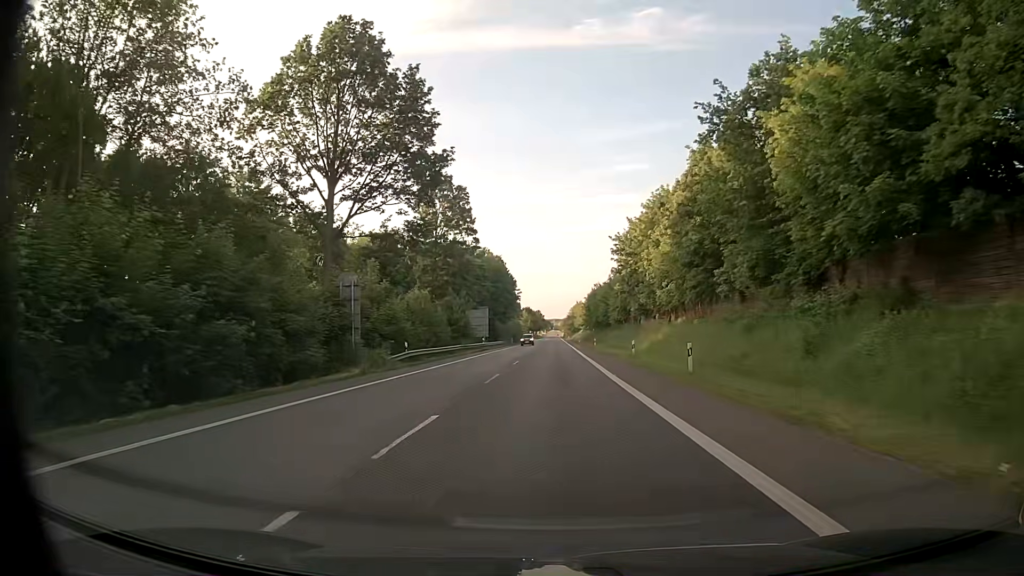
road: primary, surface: asphalt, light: Day
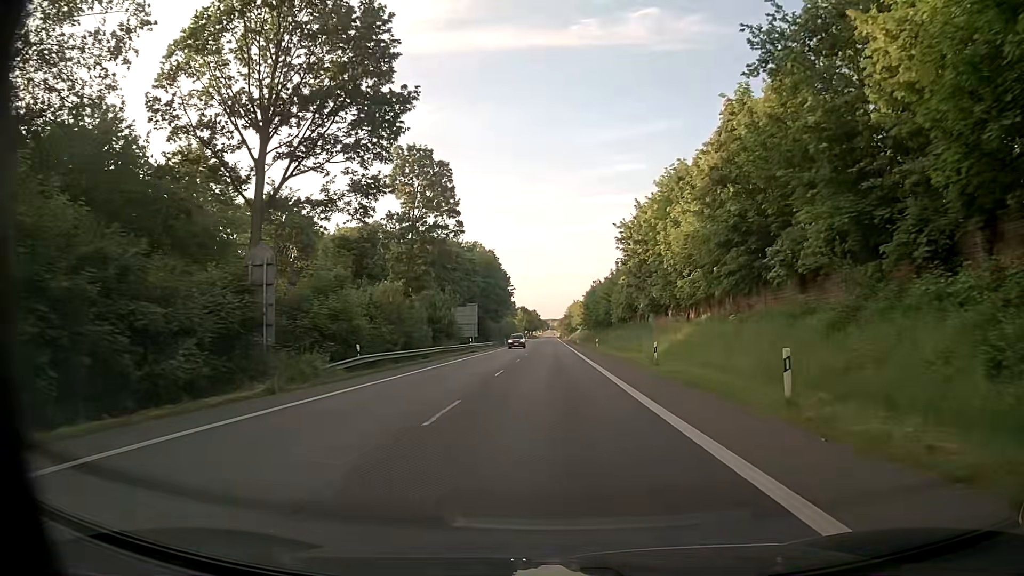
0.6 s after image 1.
(0.0, +9.2) m; 0°
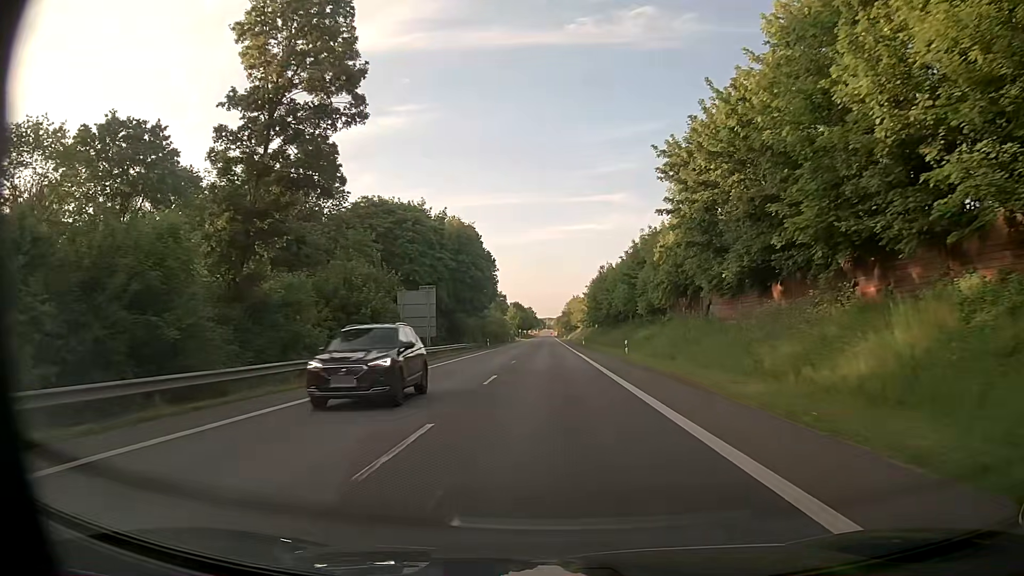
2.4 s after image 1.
(+0.2, +28.3) m; 0°
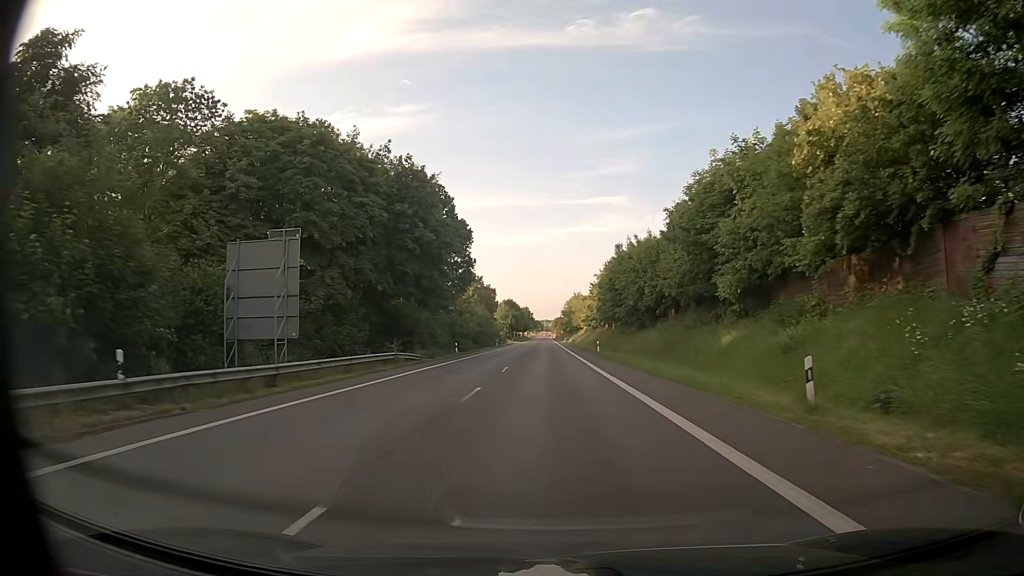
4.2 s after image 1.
(+0.2, +29.5) m; 0°
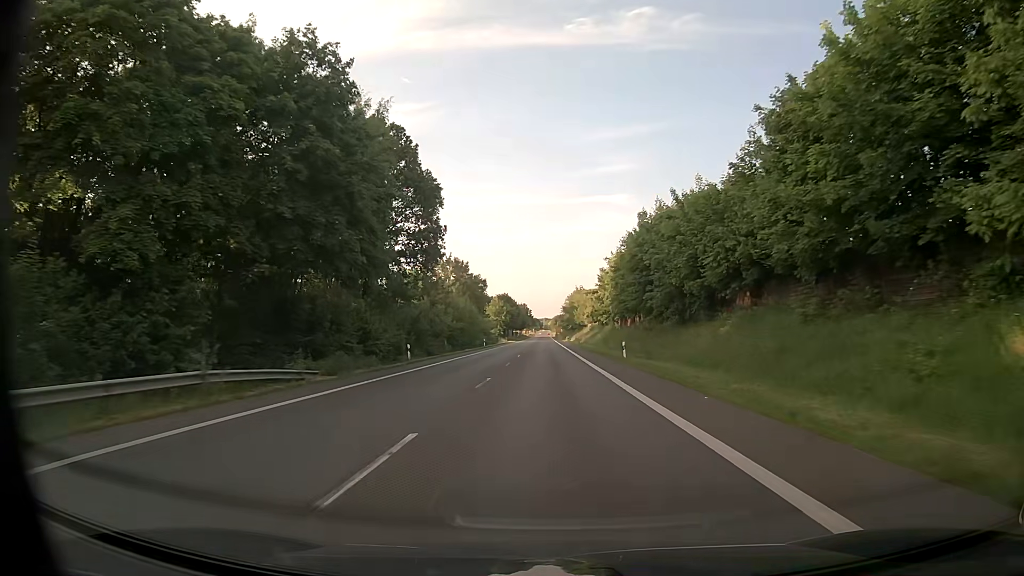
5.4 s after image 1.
(0.0, +20.9) m; 0°
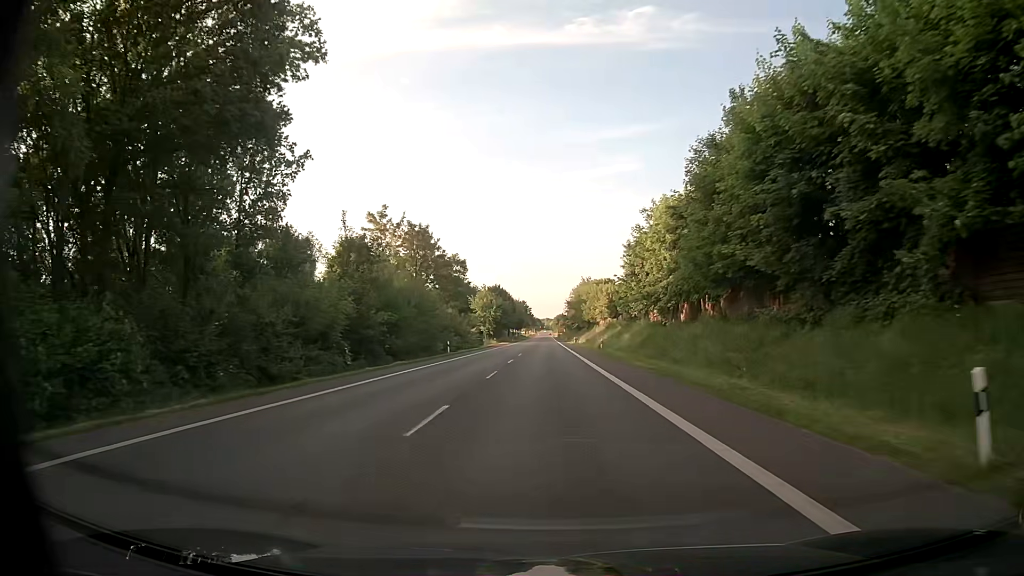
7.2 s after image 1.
(0.0, +33.1) m; 0°
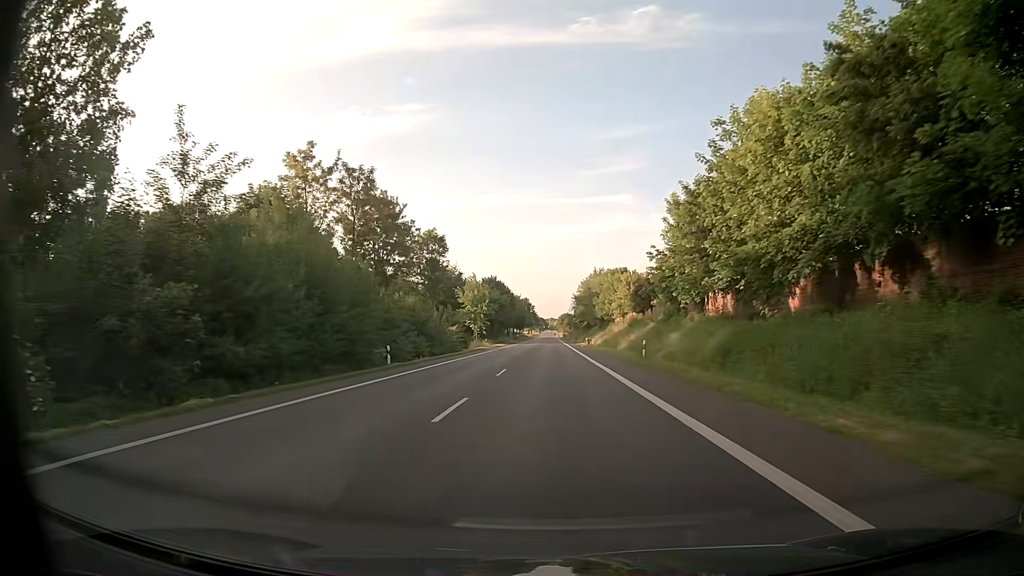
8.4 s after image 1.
(-0.1, +22.6) m; -1°
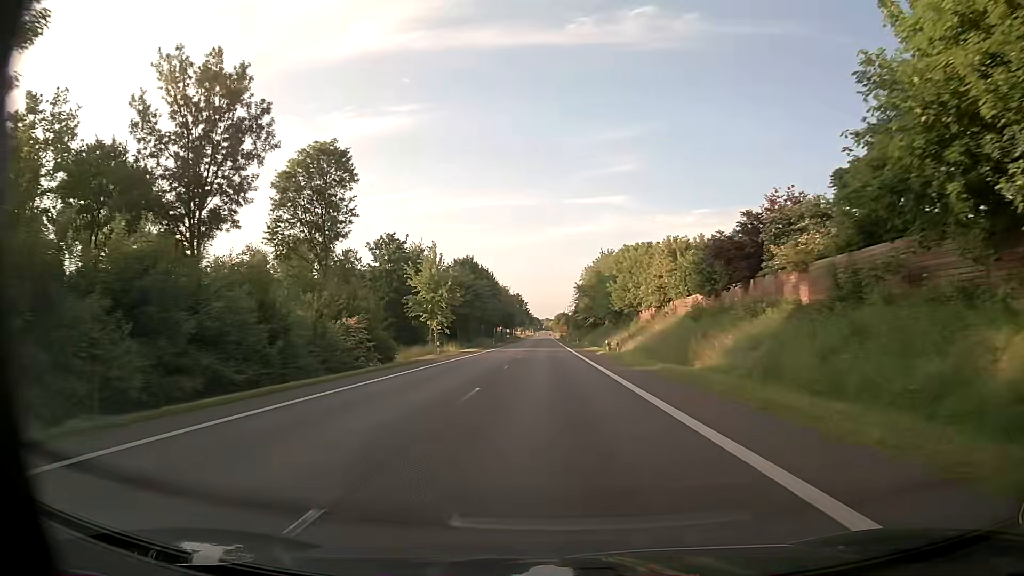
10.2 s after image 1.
(+0.2, +34.2) m; +1°
(0, +10) (0, +20) (0, +30) (0, +40) (0, +50) (0, +60) (0, +70) (0, +80) (0, +90) (0, +100) m
